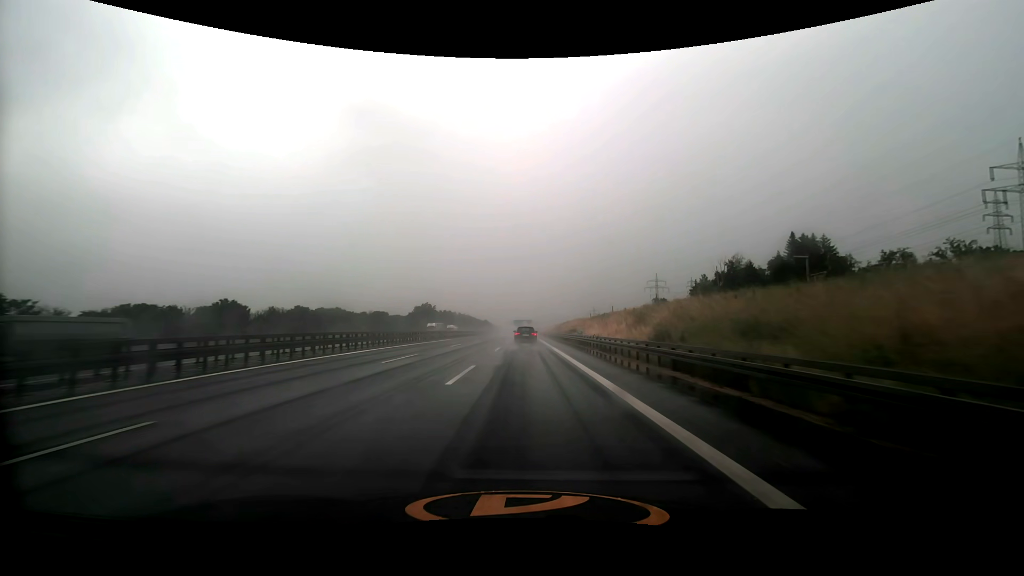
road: motorway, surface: asphalt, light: Day
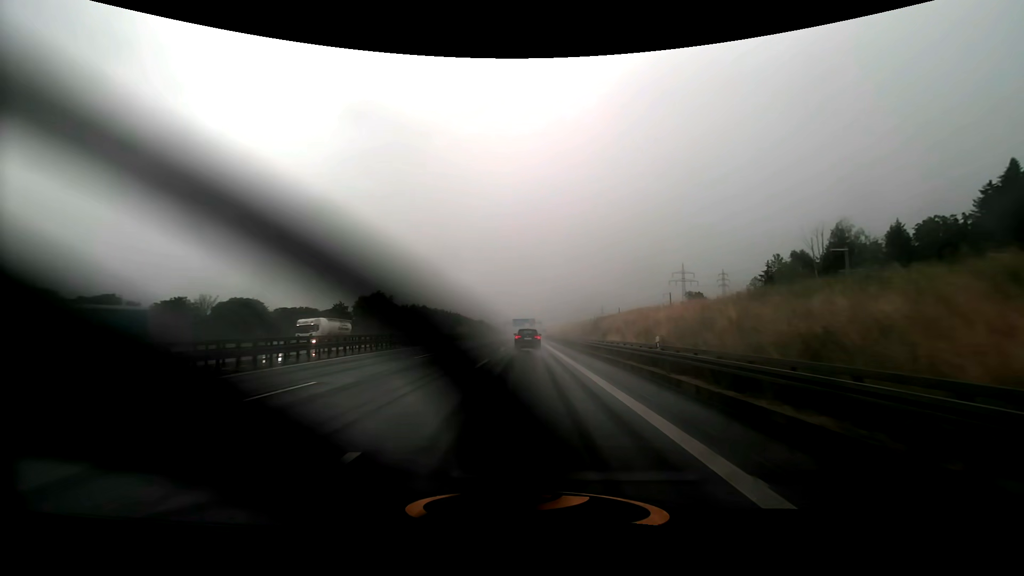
(0.0, +66.4) m; 0°
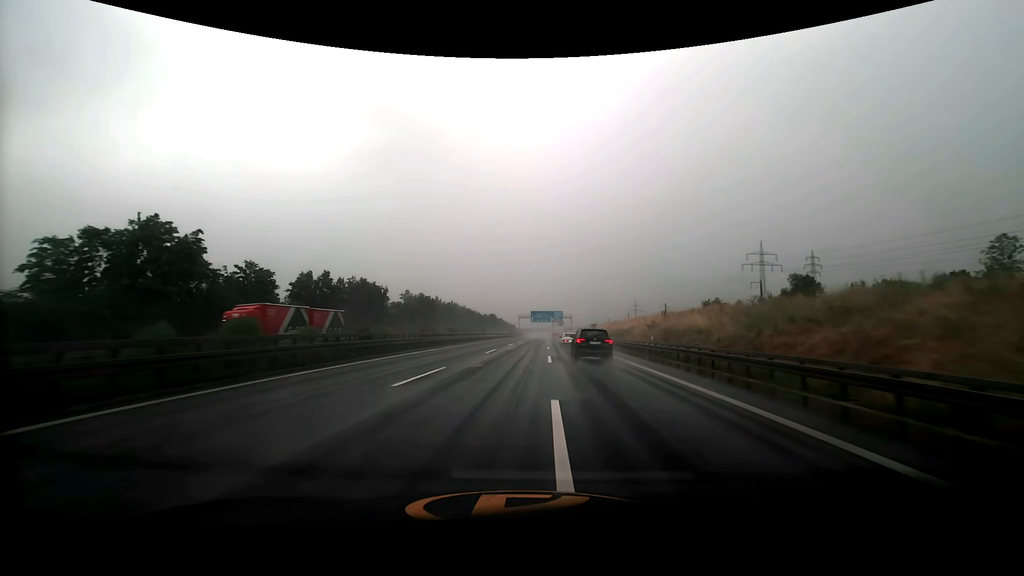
(-1.9, +85.8) m; -2°
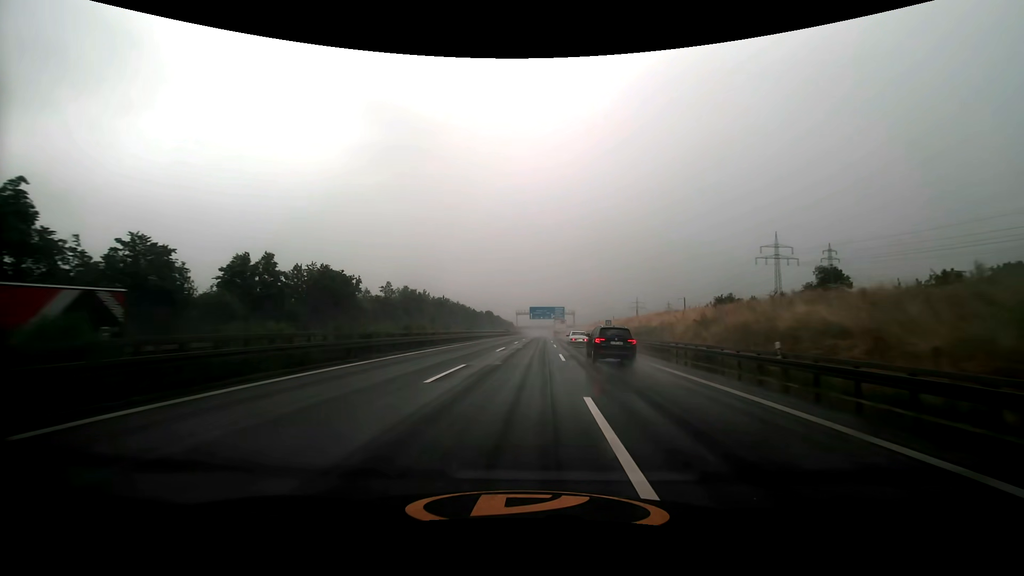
(0.0, +17.6) m; 0°
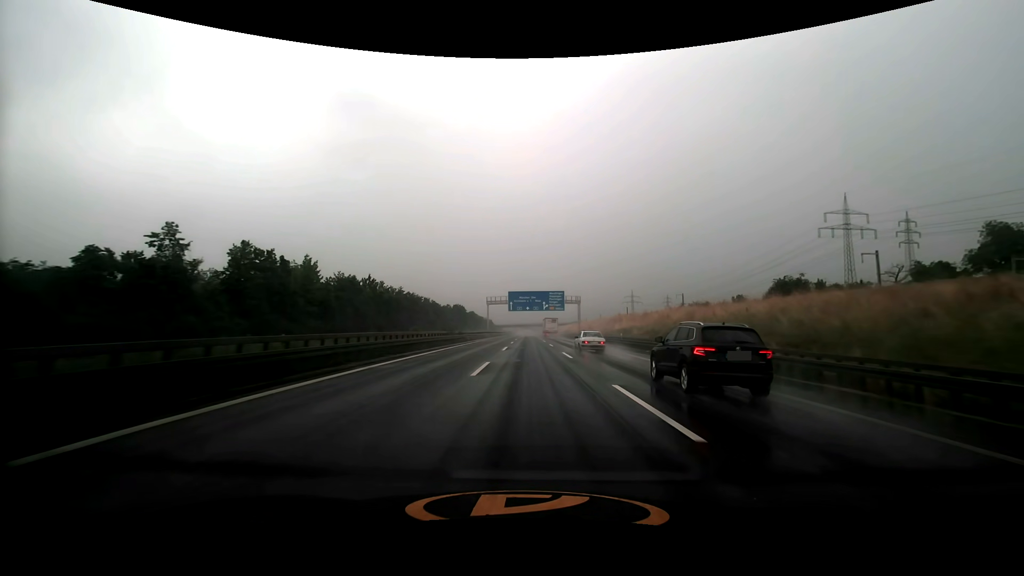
(+1.3, +69.6) m; +2°
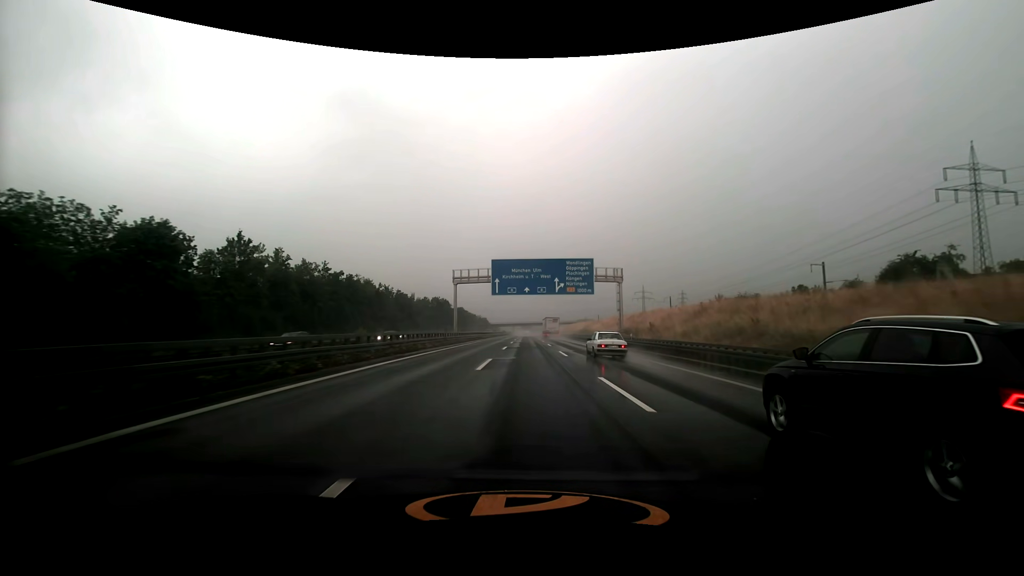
(+0.1, +51.8) m; 0°
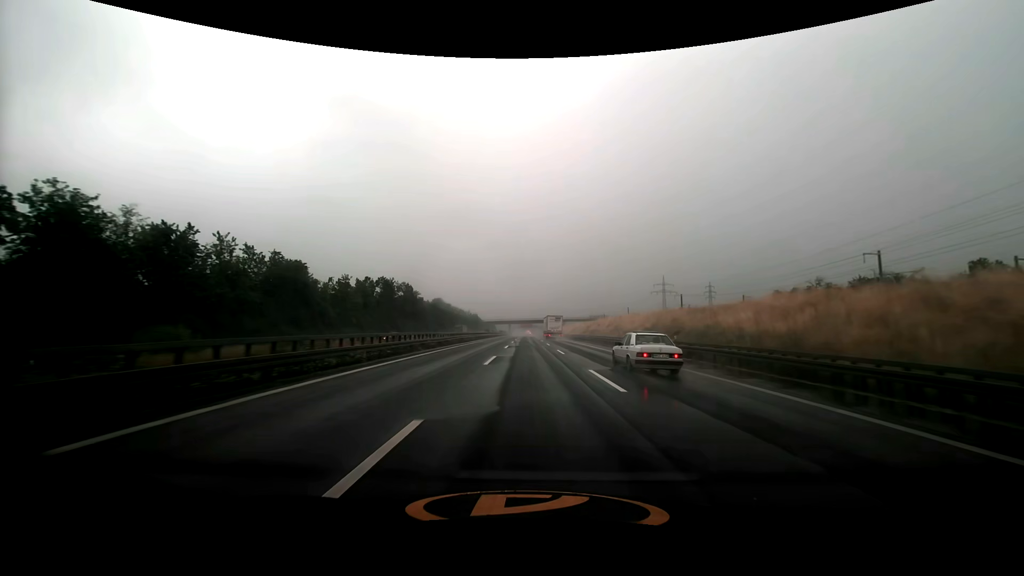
(-0.1, +69.4) m; 0°
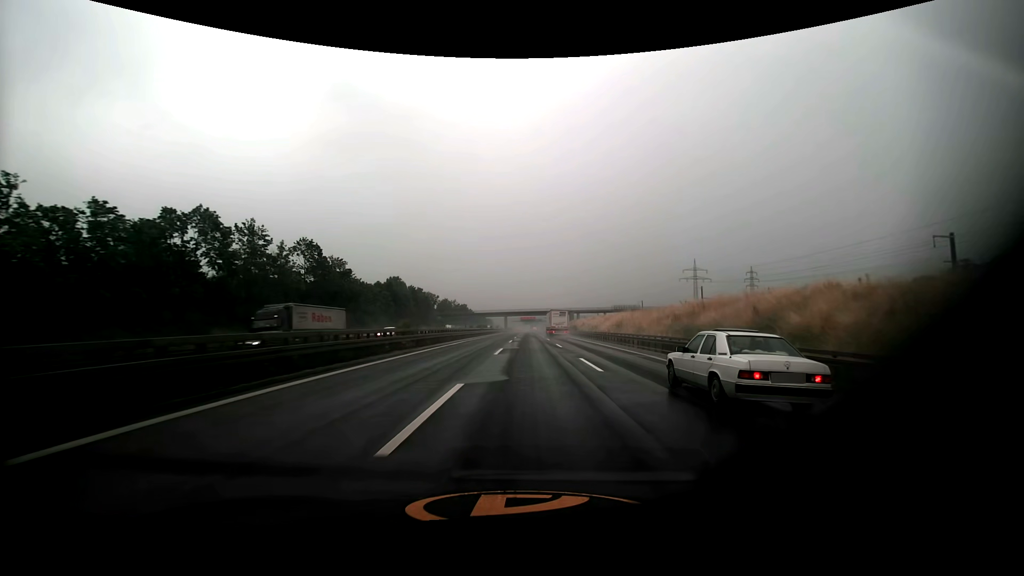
(-0.1, +67.9) m; 0°
(0, +10) (0, +20) (0, +30) (0, +40) (0, +50) (0, +60) (0, +70) (0, +80) (0, +90) (0, +100) m
